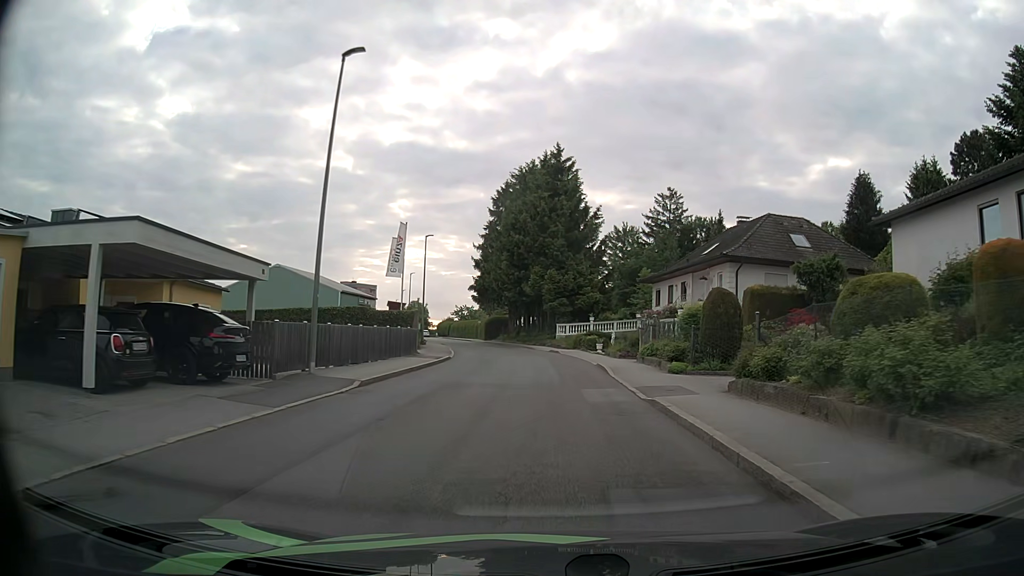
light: Day
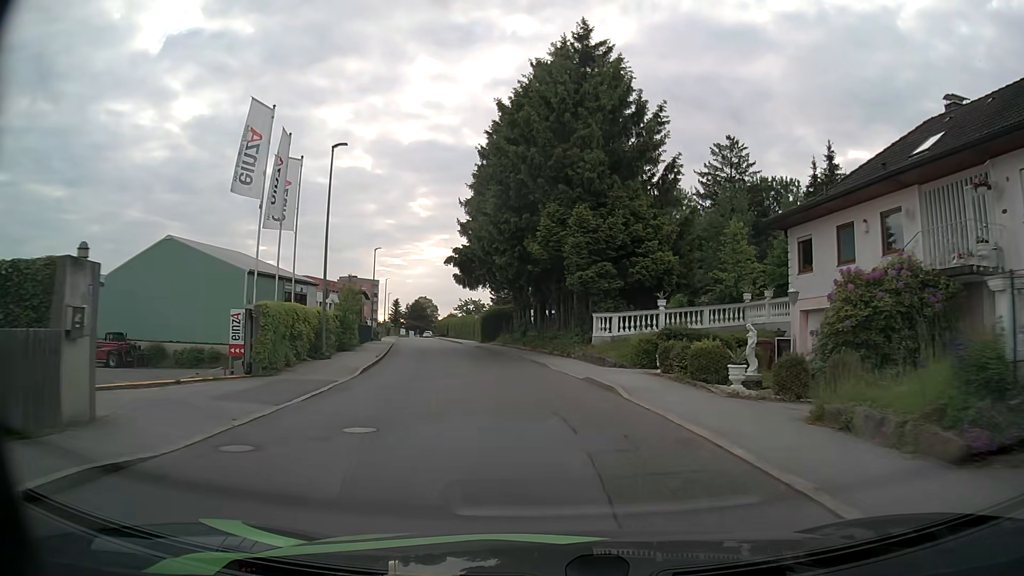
(-0.2, +26.1) m; -2°
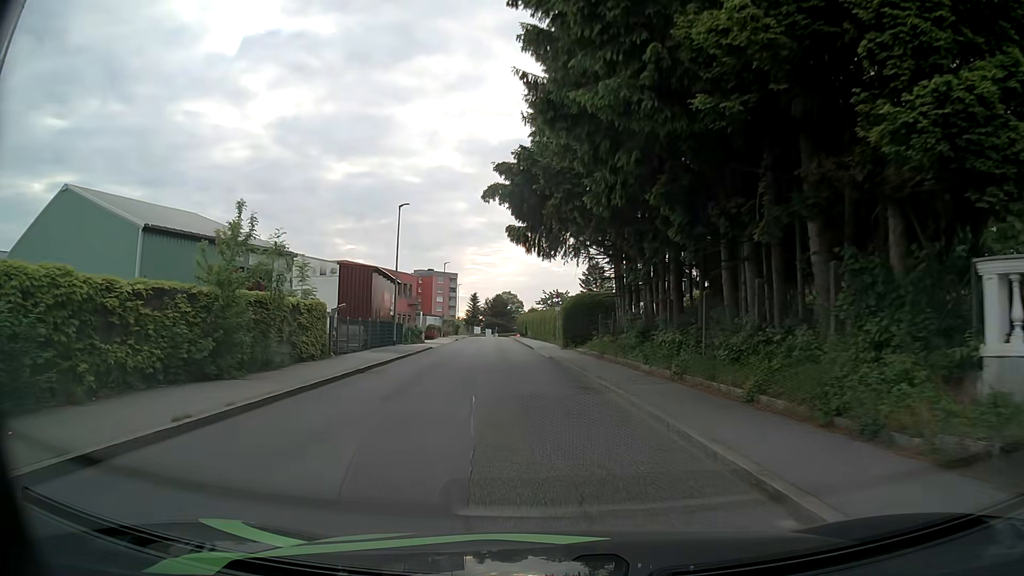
(-1.4, +21.0) m; -8°
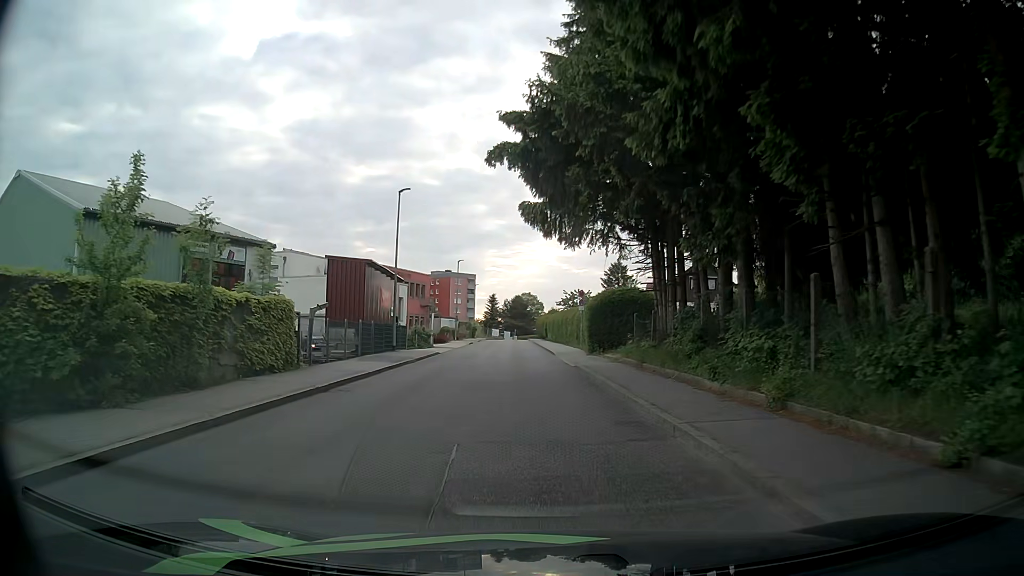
(-0.1, +5.2) m; -2°
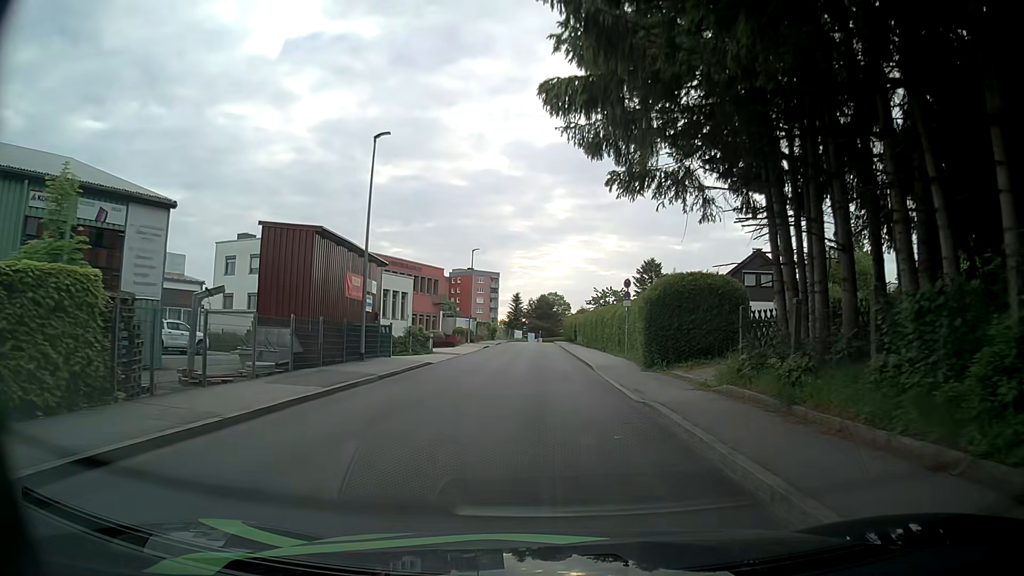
(-0.2, +10.3) m; -2°
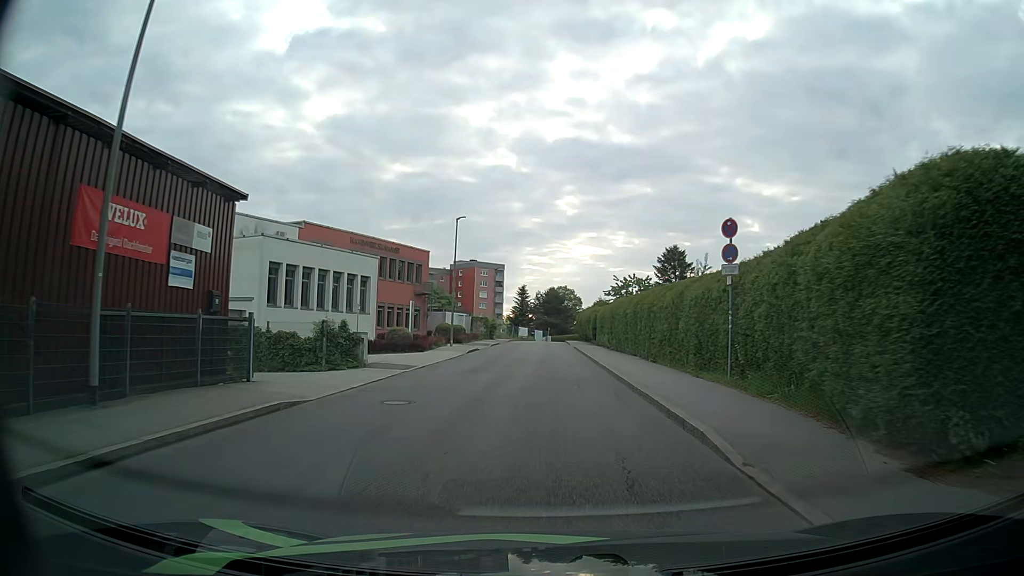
(-0.1, +15.5) m; -1°
